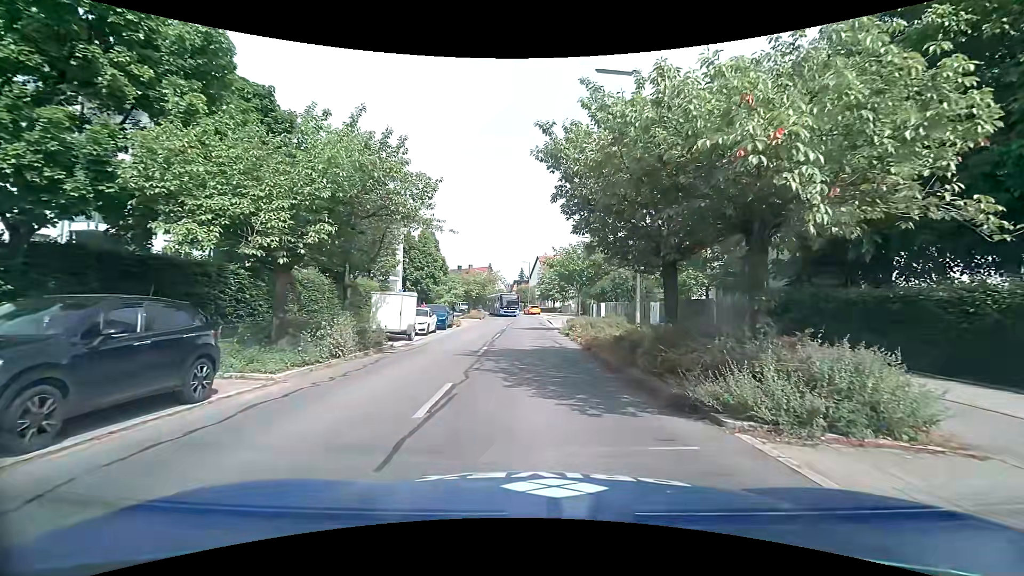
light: Day
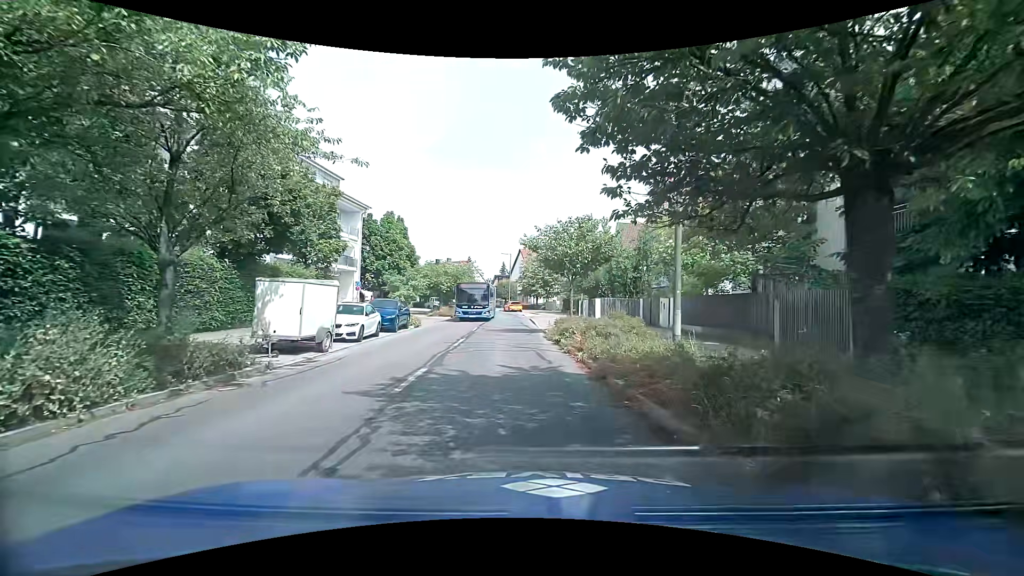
(+0.2, +7.4) m; +3°
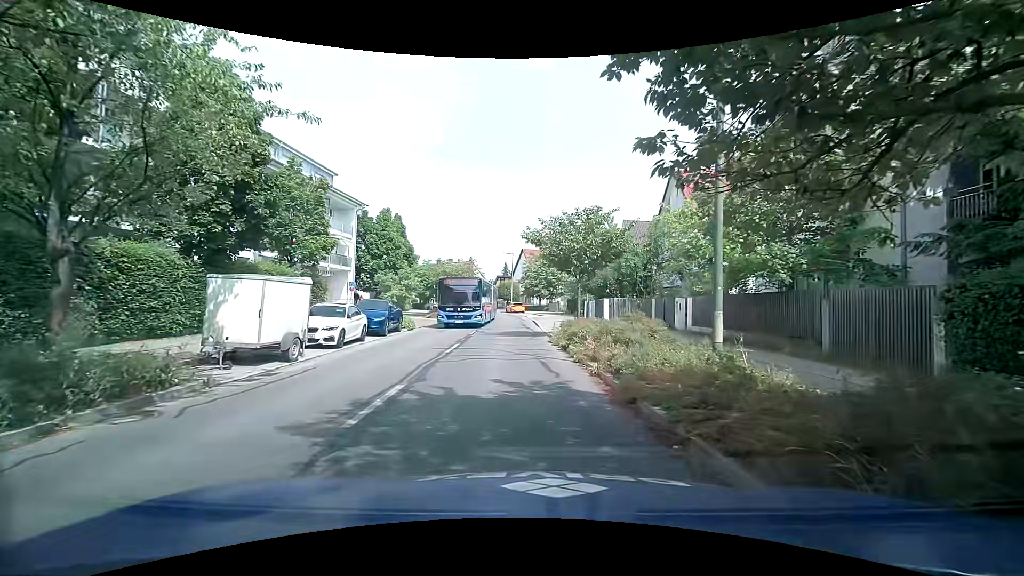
(0.0, +2.2) m; +2°
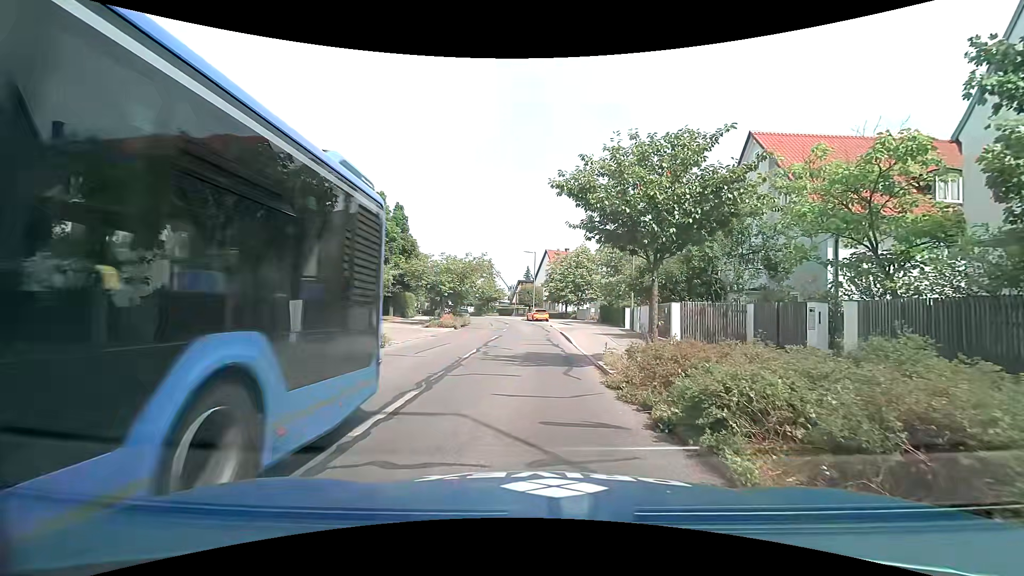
(-0.6, +9.3) m; -4°
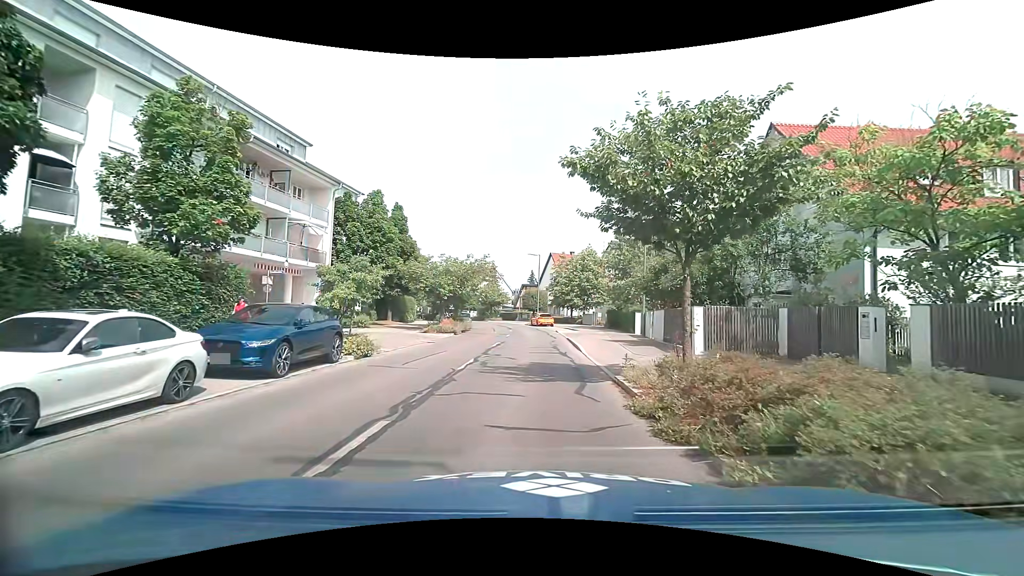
(-0.1, +2.1) m; -2°
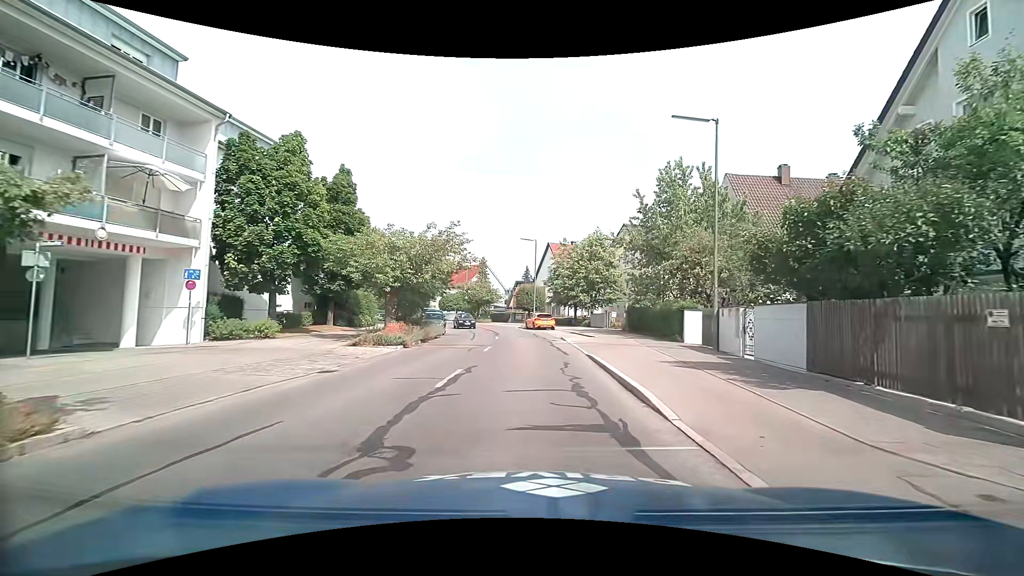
(-0.1, +12.3) m; +1°
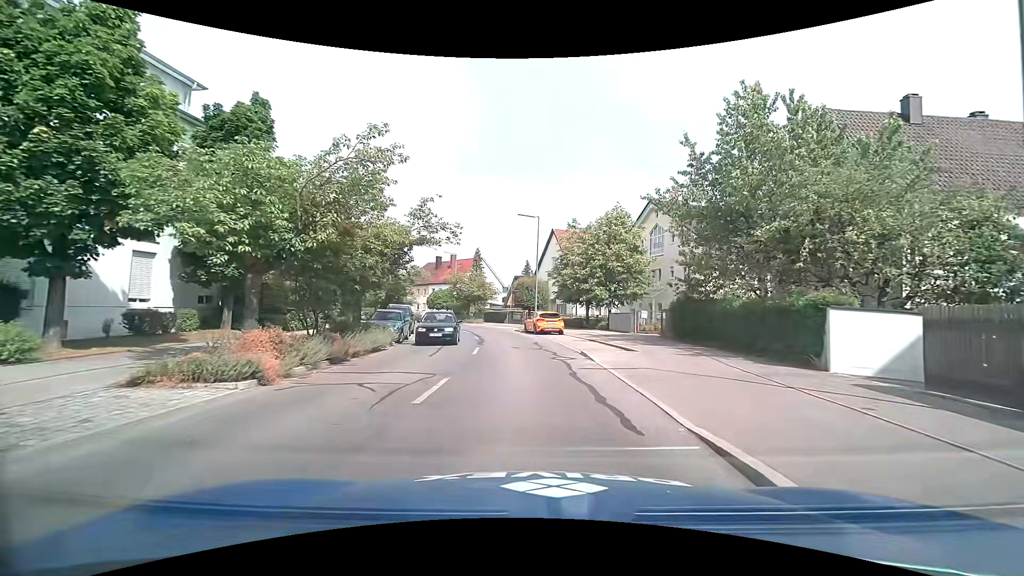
(-0.1, +11.0) m; 0°
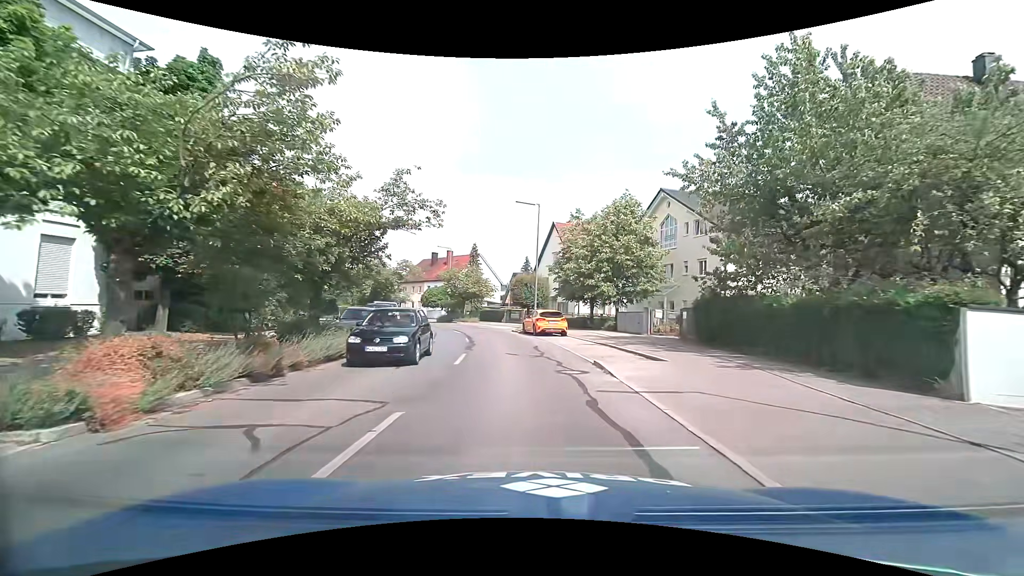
(-0.1, +3.7) m; -1°
(0, +10) (0, +20) (-2, +30) (-4, +40) (-8, +49) (-13, +58) (-18, +66) (-23, +75) (-29, +83) (-35, +91) m
